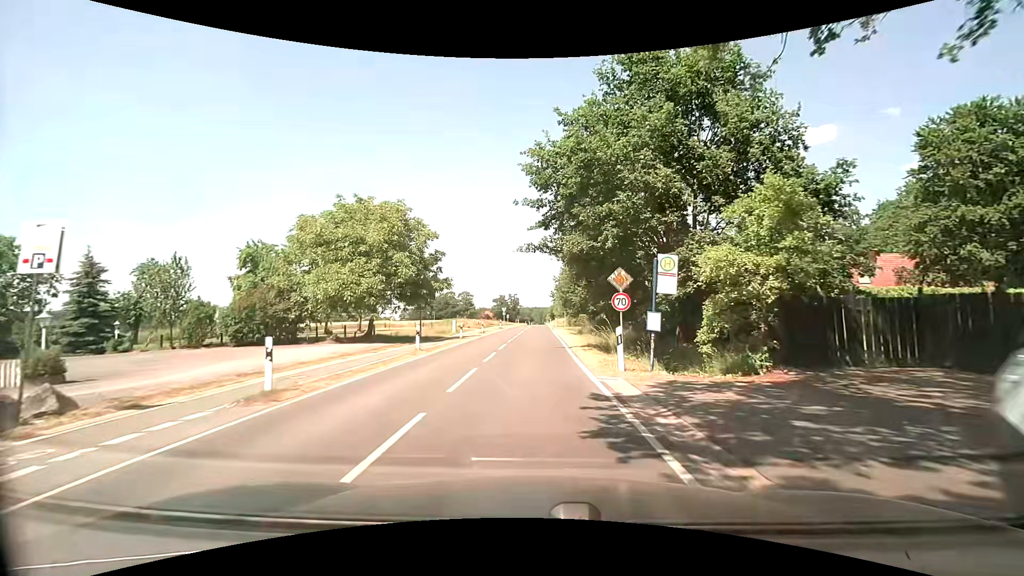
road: tertiary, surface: asphalt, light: Day
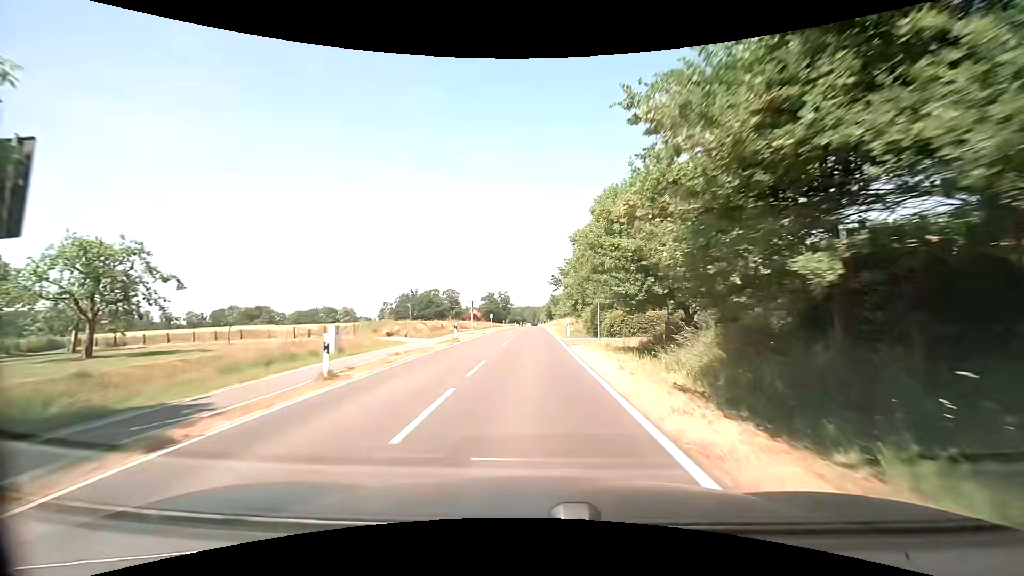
(+1.1, +34.1) m; +2°
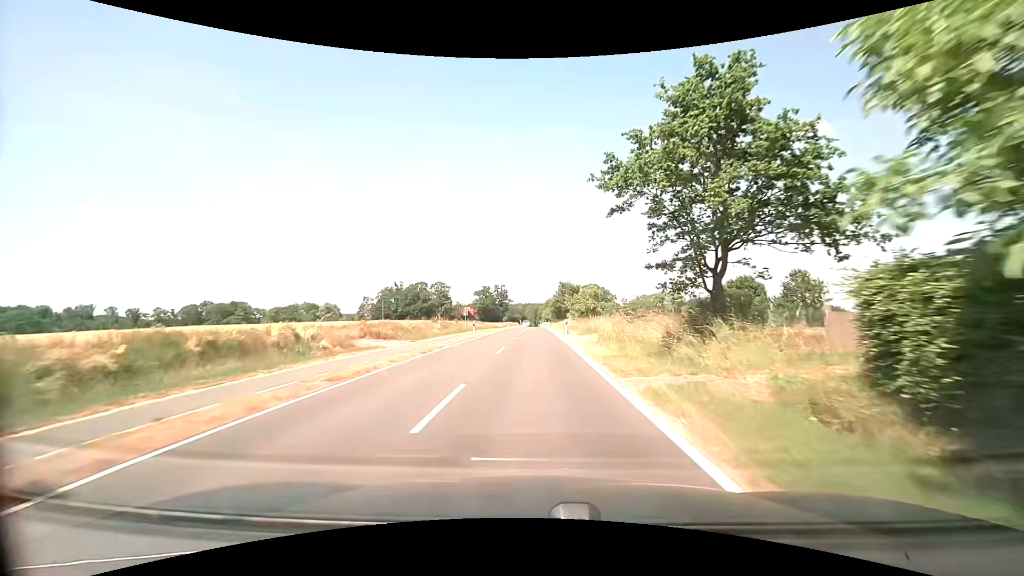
(-0.2, +41.8) m; 0°
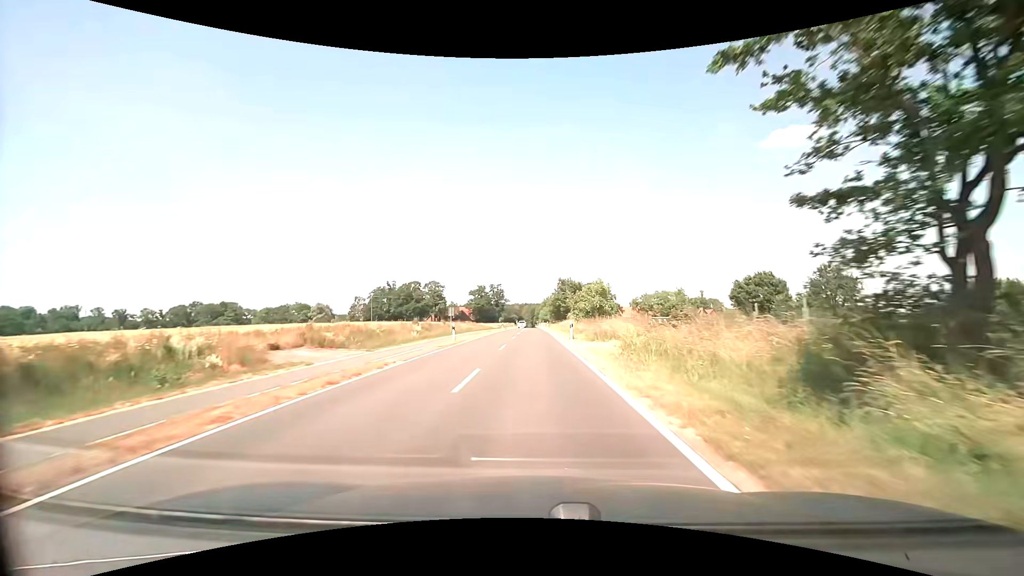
(0.0, +8.9) m; 0°
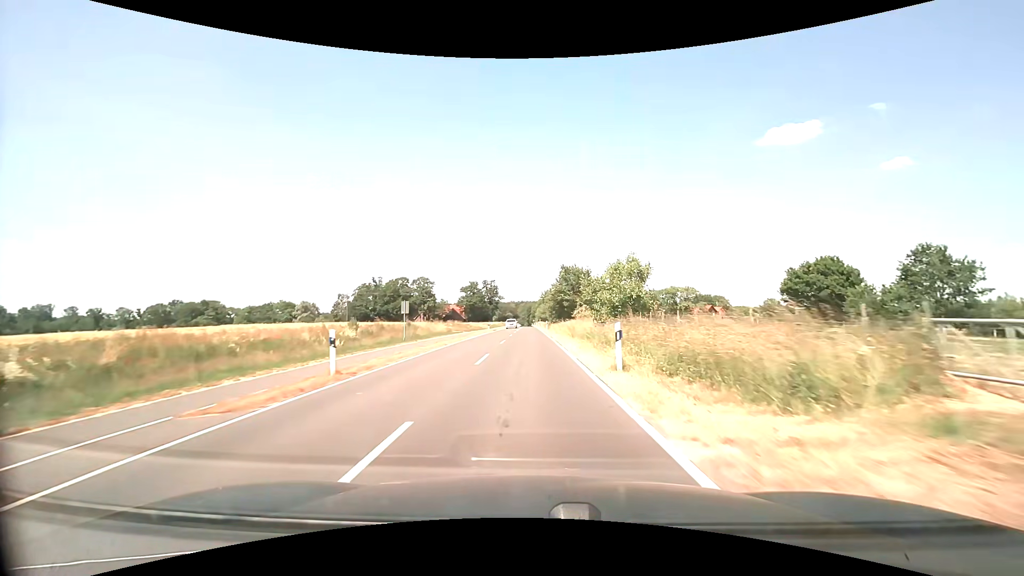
(+0.1, +18.7) m; 0°
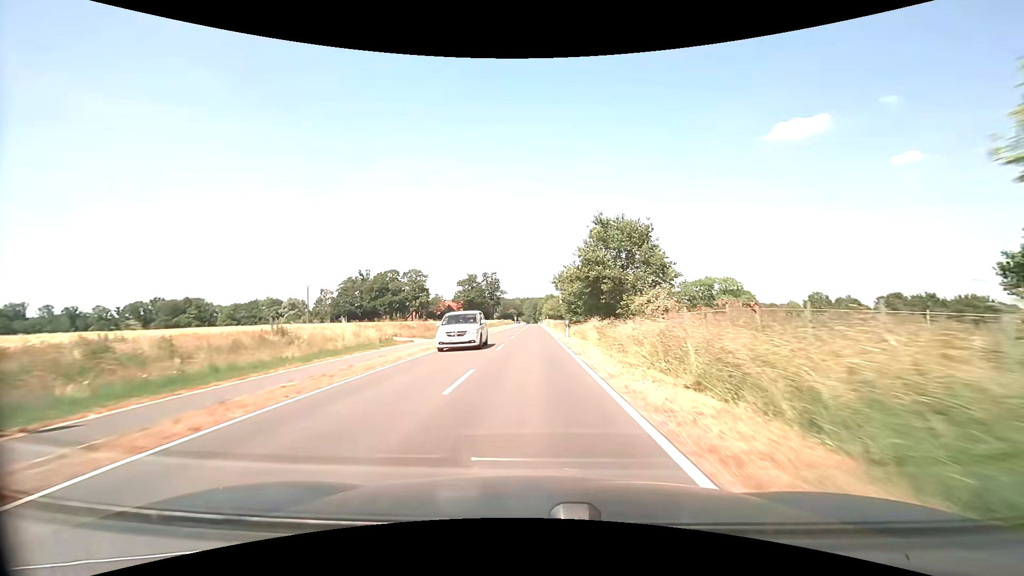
(-0.2, +29.9) m; -1°
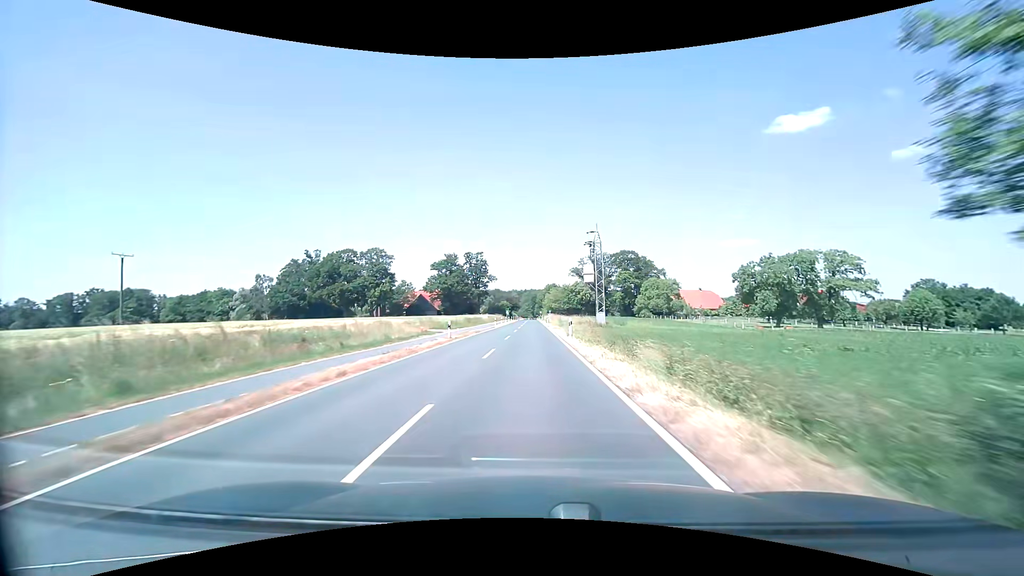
(0.0, +53.5) m; +1°
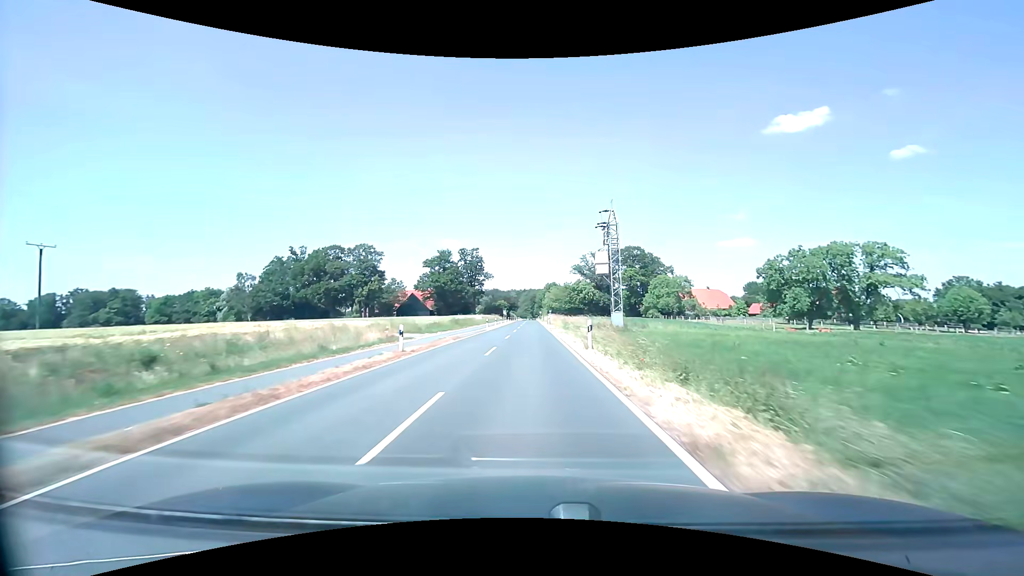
(-0.1, +10.8) m; 0°
(0, +10) (0, +20) (0, +30) (0, +40) (0, +50) (0, +60) (0, +70) (0, +80) (0, +90) (0, +100) m
